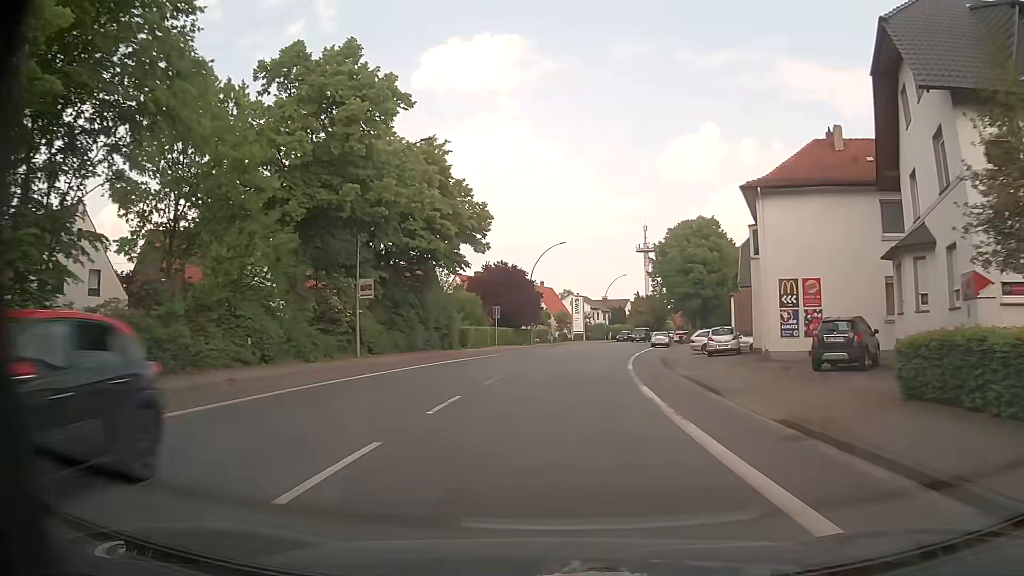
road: primary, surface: asphalt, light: Day
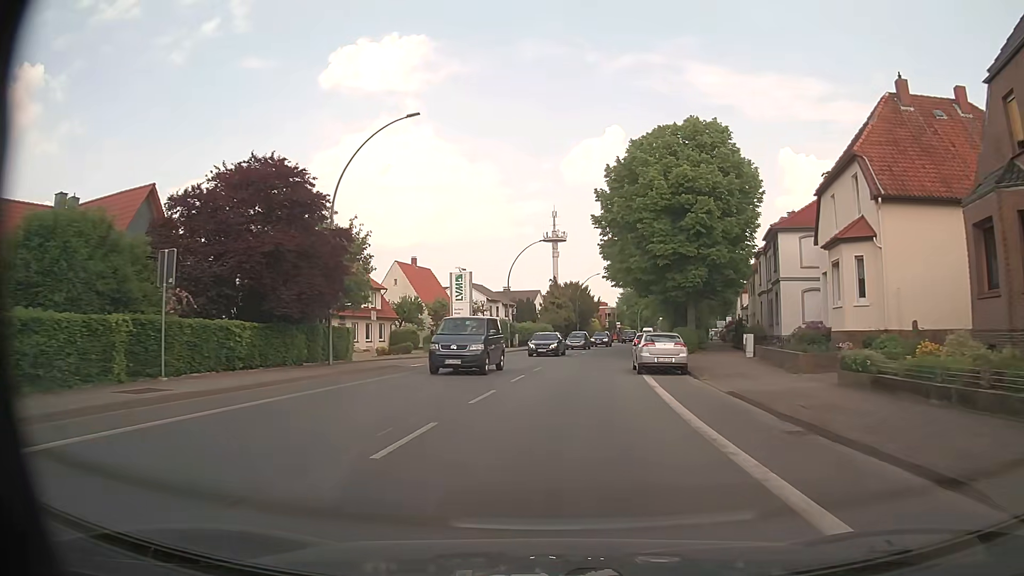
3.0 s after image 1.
(+3.0, +39.6) m; +9°
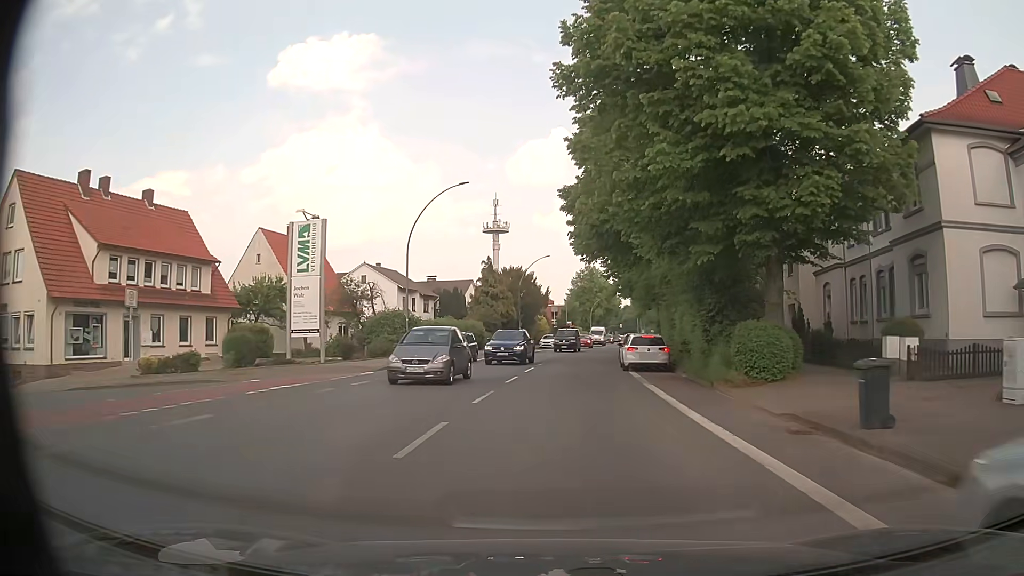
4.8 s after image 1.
(+0.8, +23.9) m; +4°
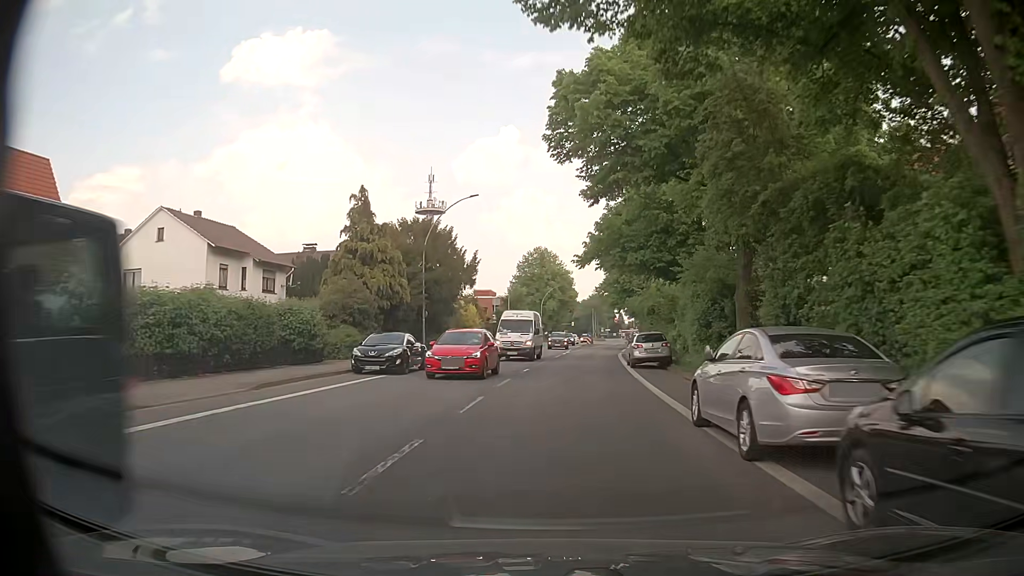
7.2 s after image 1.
(+1.4, +31.8) m; +5°
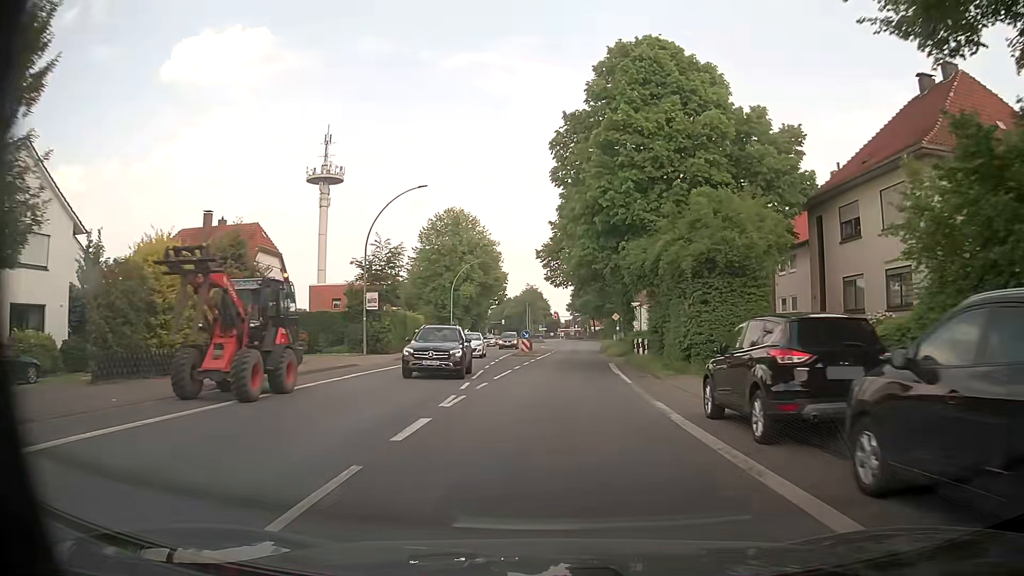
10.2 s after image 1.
(+2.1, +39.8) m; +6°
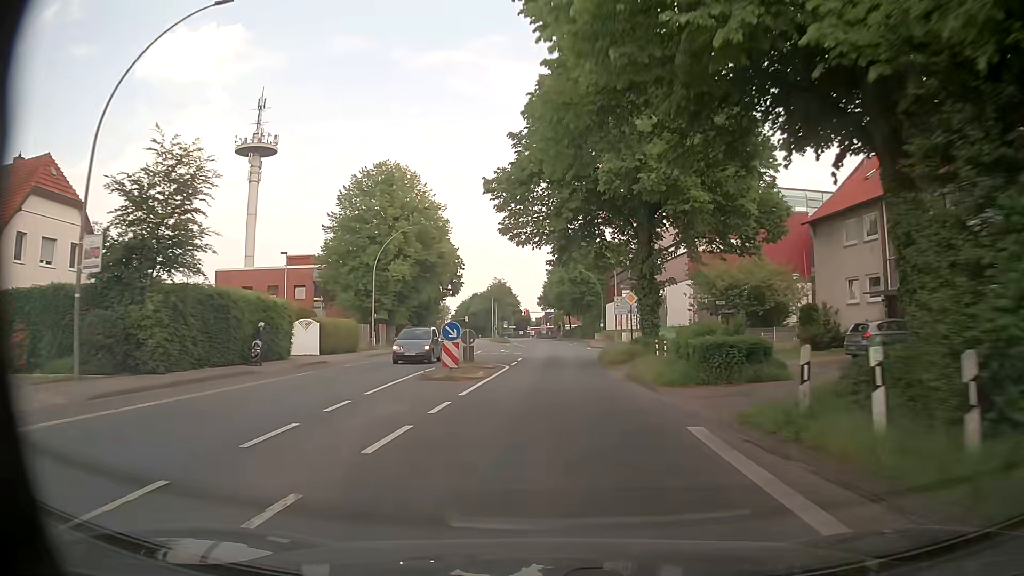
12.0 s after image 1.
(+0.5, +23.9) m; +2°
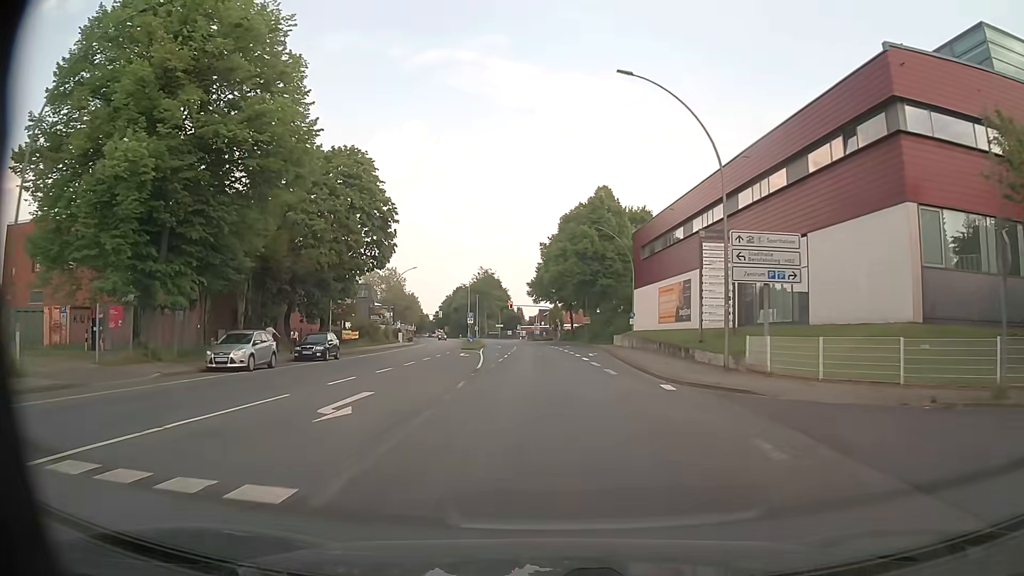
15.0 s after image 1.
(+0.6, +39.6) m; +1°
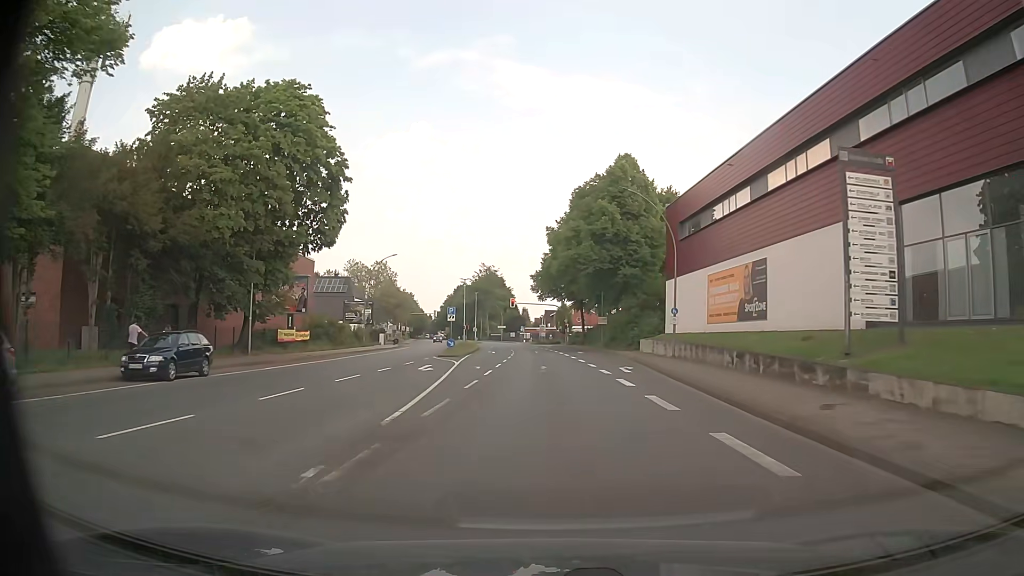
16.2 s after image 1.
(-0.1, +15.8) m; -1°
(0, +10) (0, +20) (0, +30) (0, +40) (0, +50) (-1, +60) (-1, +70) (-2, +80) (-3, +90) (-4, +100) m
